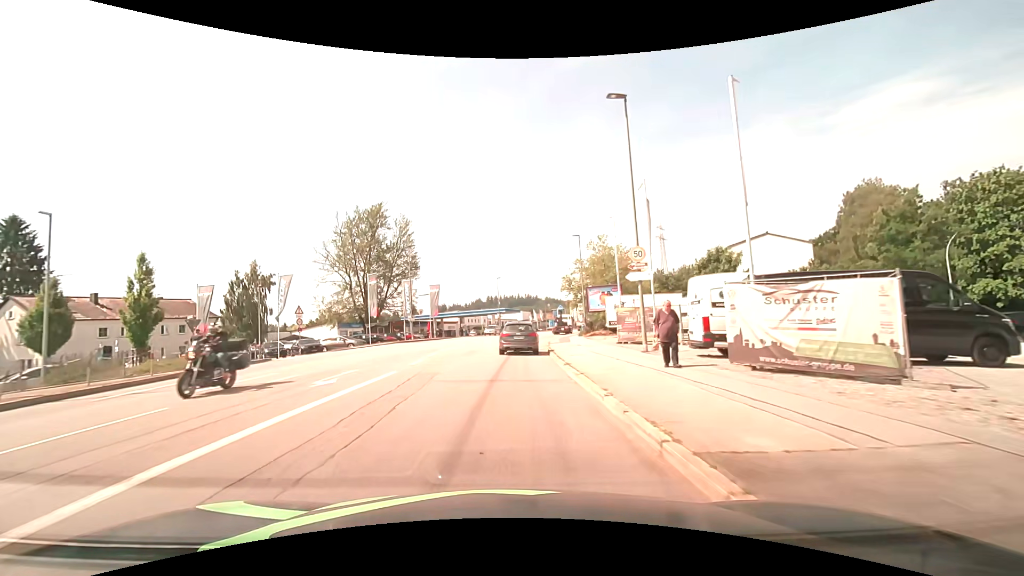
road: tertiary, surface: asphalt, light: Day
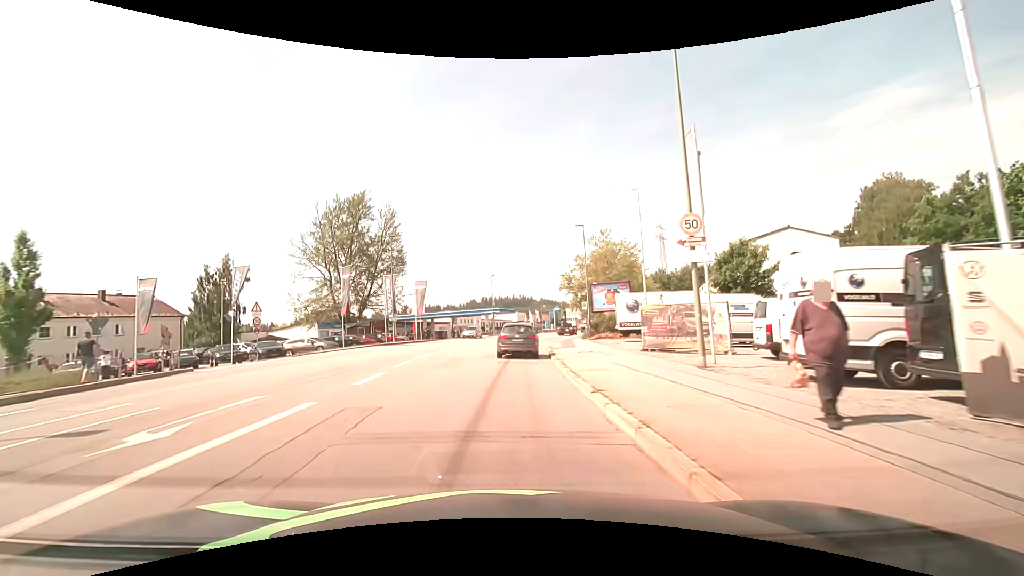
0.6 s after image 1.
(0.0, +6.0) m; 0°
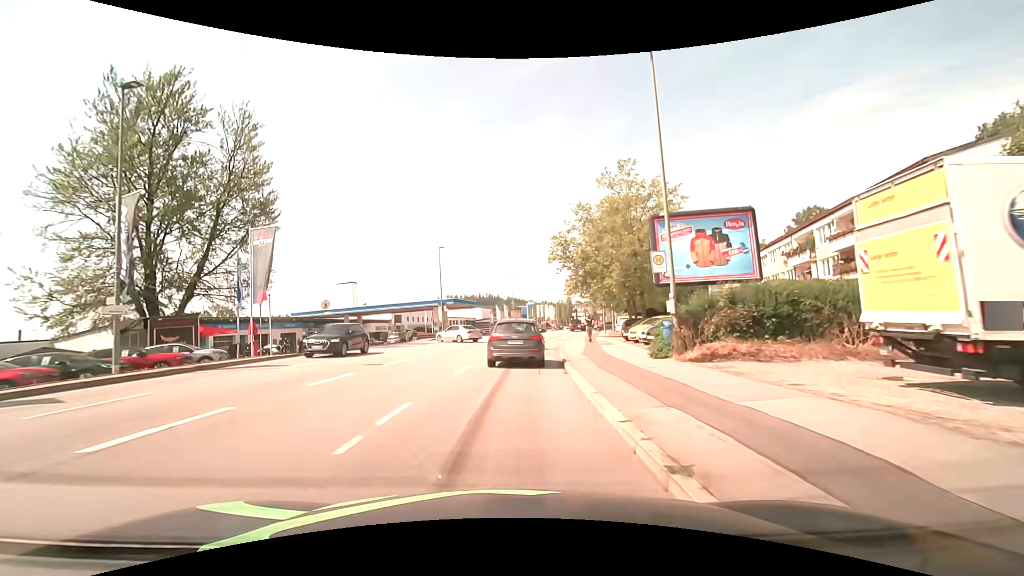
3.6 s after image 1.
(+1.1, +29.5) m; +3°
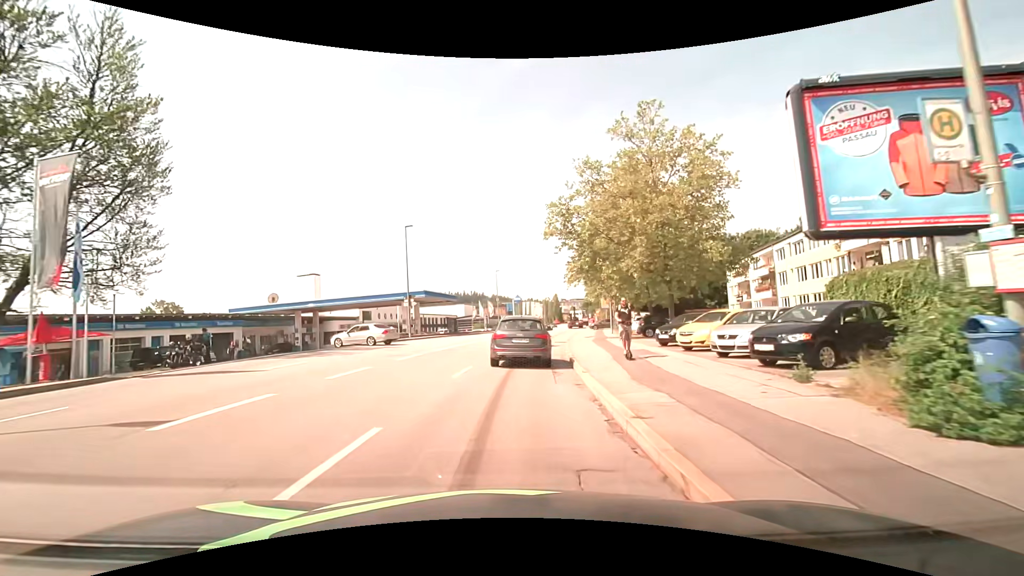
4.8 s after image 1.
(+0.3, +10.7) m; +2°
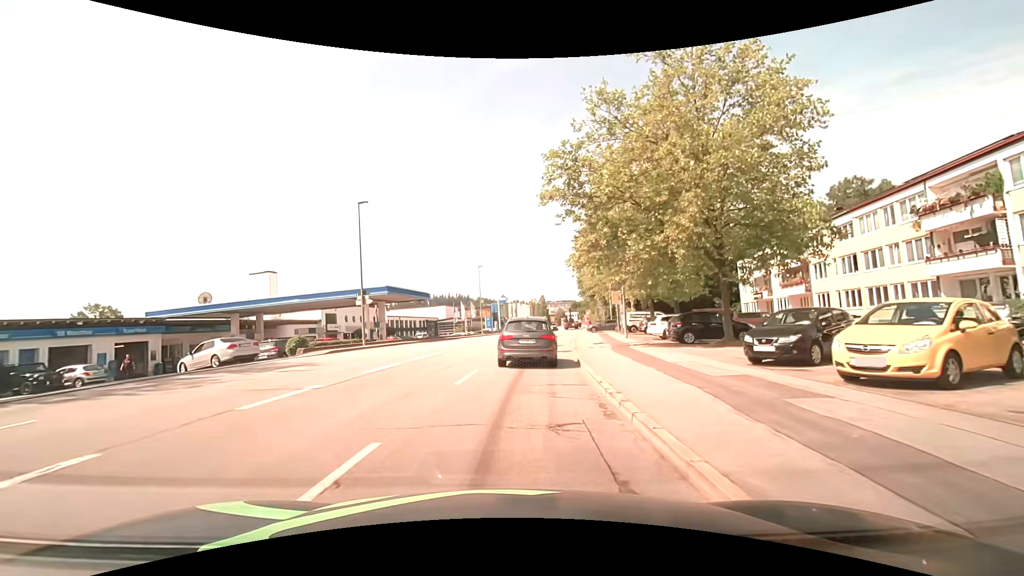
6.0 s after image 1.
(+0.2, +9.9) m; +2°
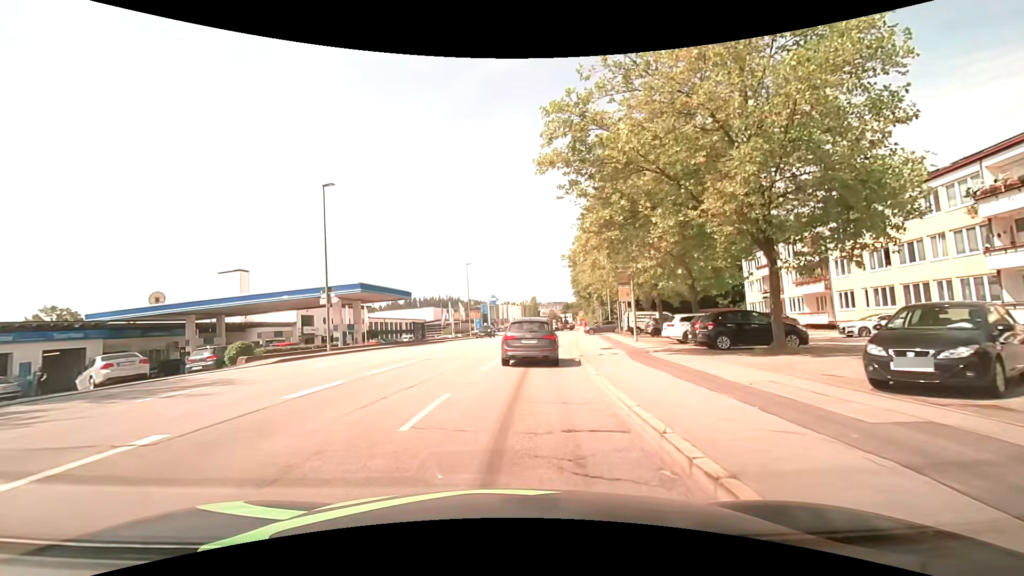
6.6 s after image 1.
(0.0, +4.9) m; +1°
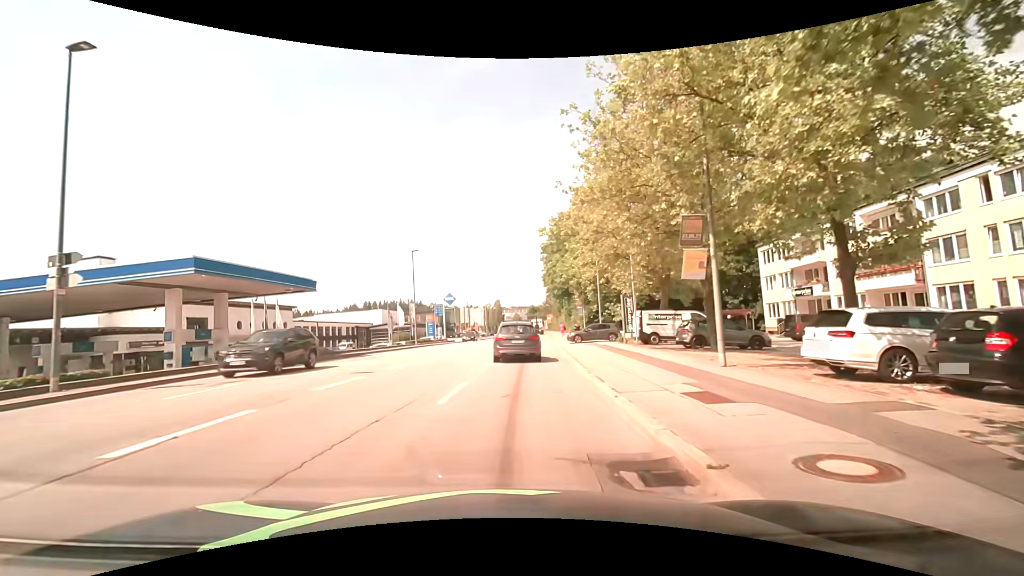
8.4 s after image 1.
(+0.6, +15.3) m; +4°
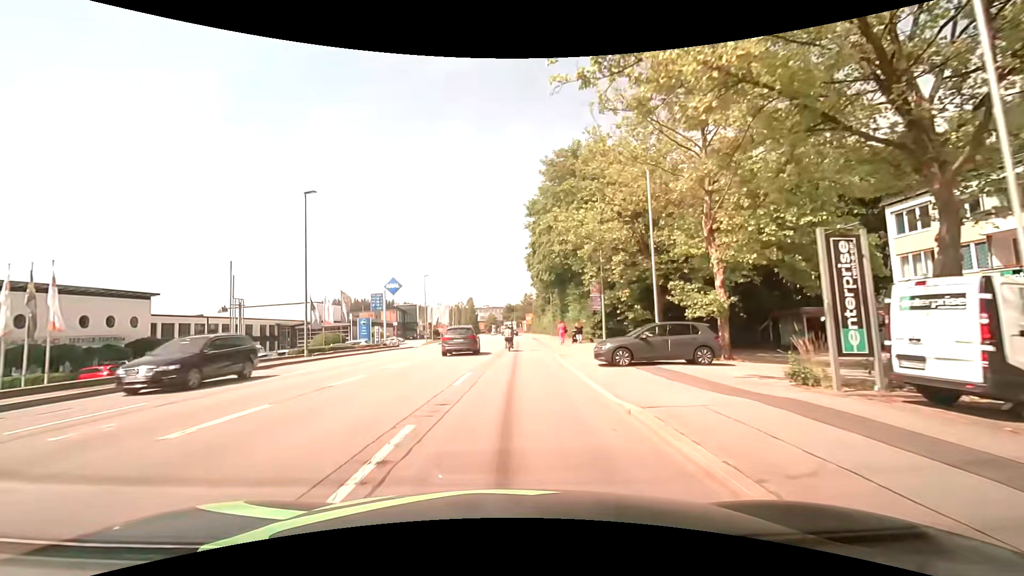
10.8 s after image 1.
(+0.7, +22.8) m; +3°
(0, +10) (0, +20) (0, +30) (+1, +40) (+1, +50) (+1, +60) (+1, +70) (+2, +80) (+2, +90) (+2, +100) m
